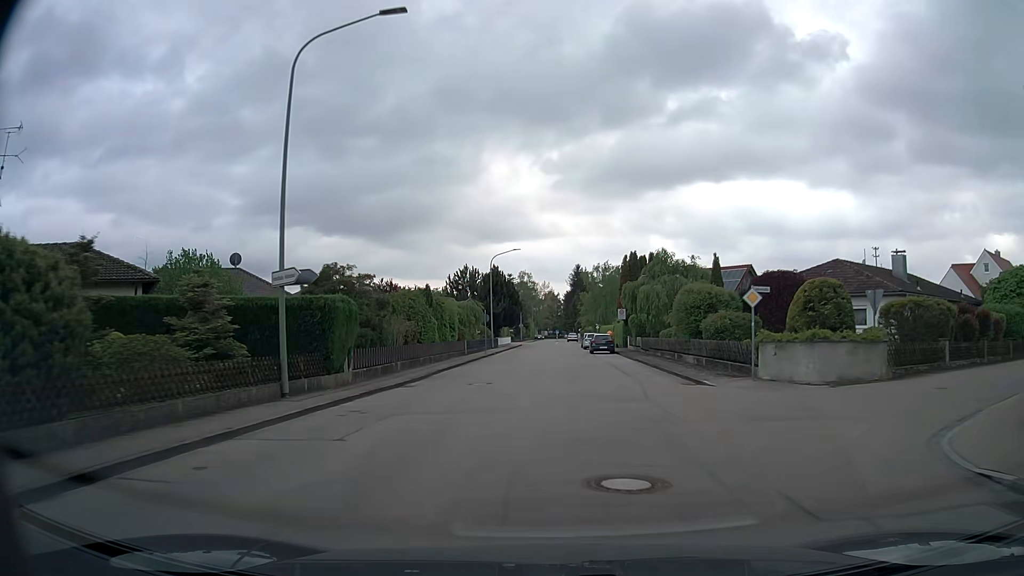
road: tertiary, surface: asphalt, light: Day
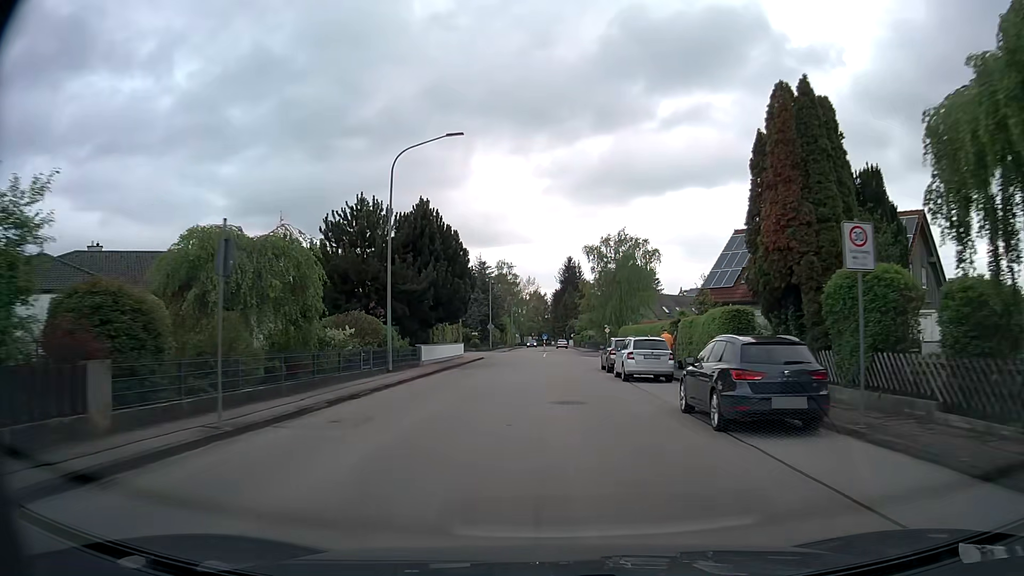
(0.0, +38.7) m; +1°
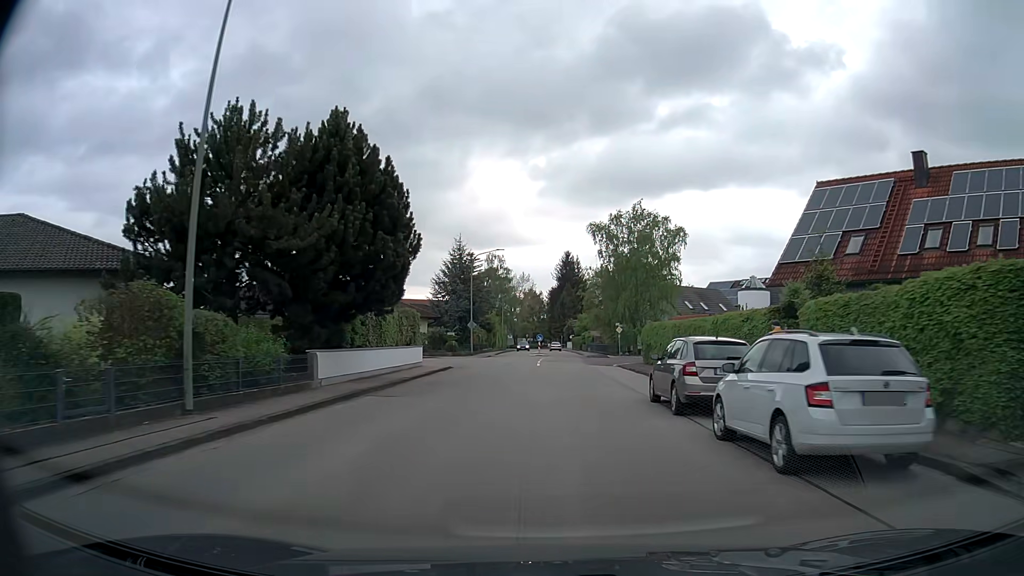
(+0.1, +15.5) m; 0°
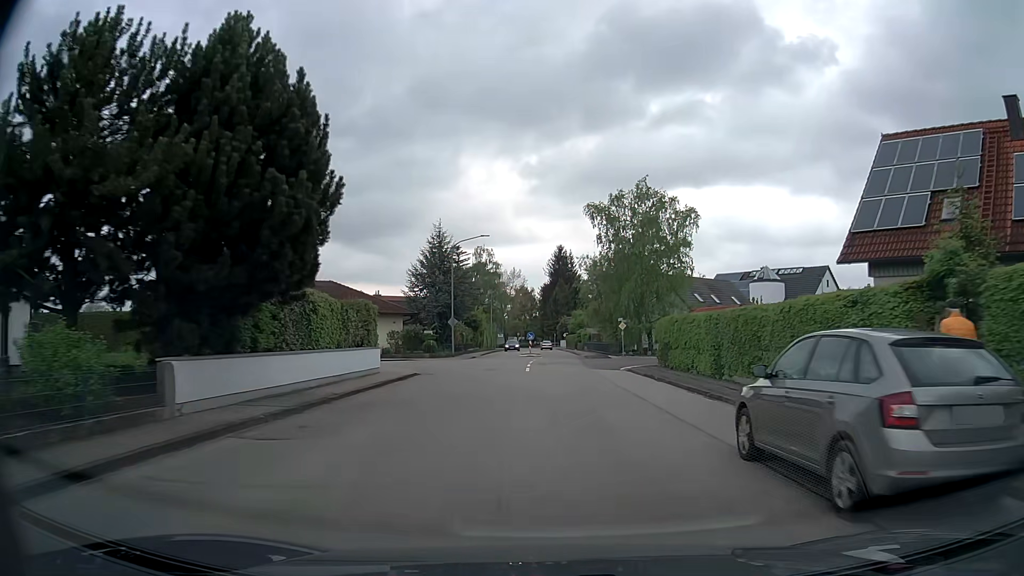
(+0.1, +7.6) m; +1°
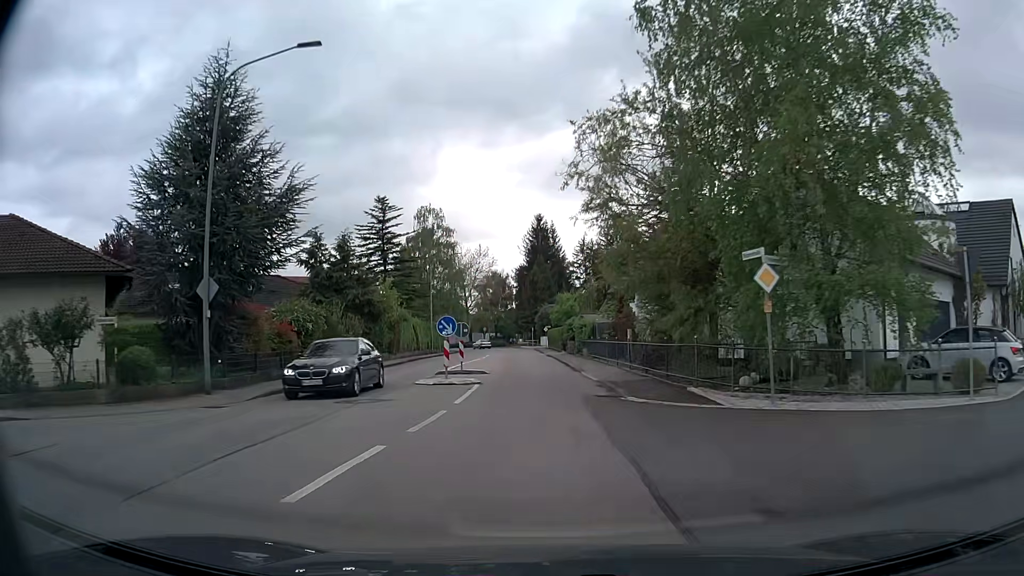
(+1.0, +36.5) m; 0°
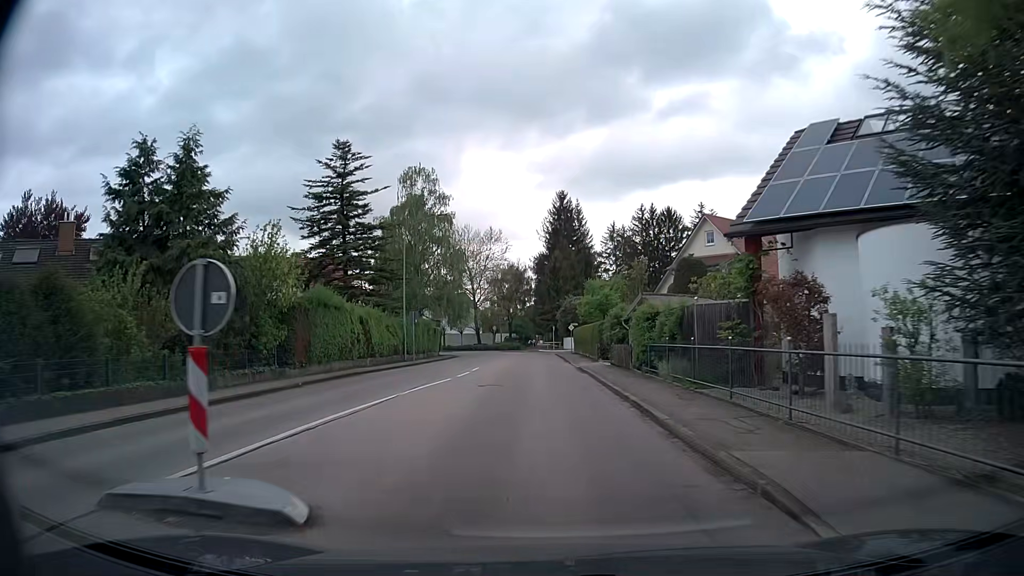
(0.0, +21.3) m; 0°
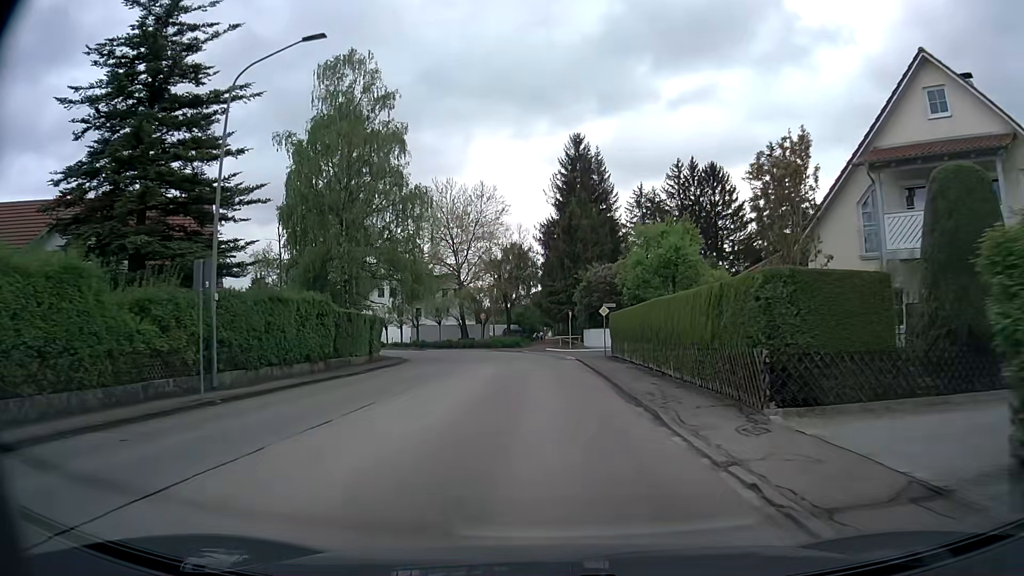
(-0.5, +27.4) m; -1°
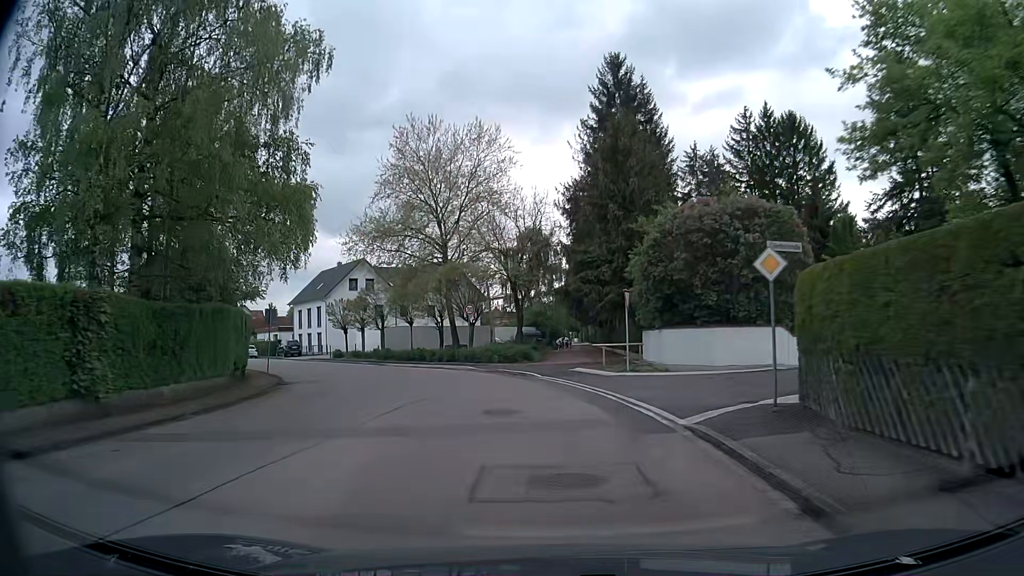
(-0.2, +24.8) m; -2°
(-1, +10) (-2, +20) (-6, +29) (-11, +38) (-17, +46) (-24, +53) (-30, +61) (-36, +69) (-43, +77) (-49, +84) m
